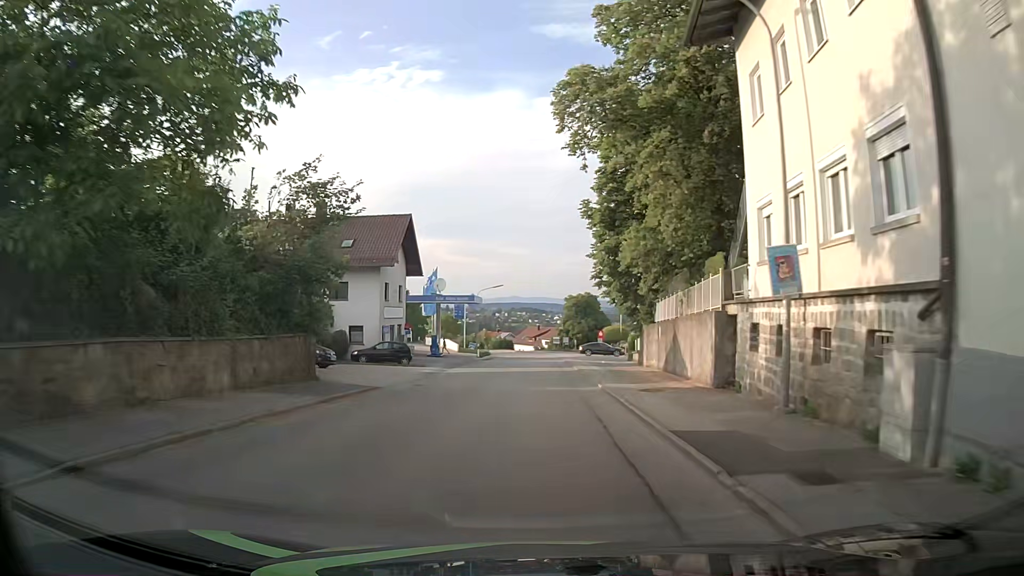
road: tertiary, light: Day
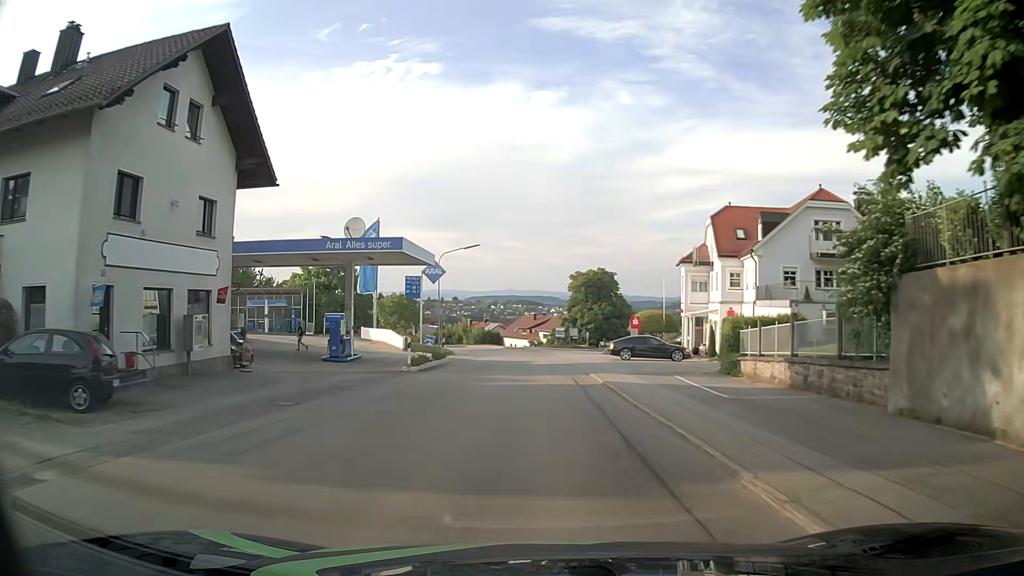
(0.0, +30.5) m; 0°
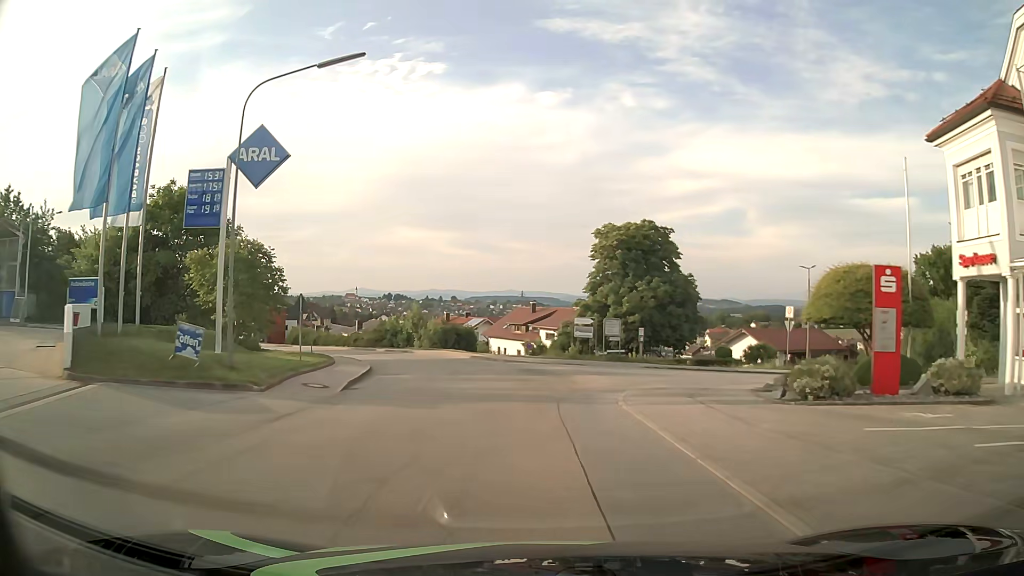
(+0.3, +36.8) m; 0°
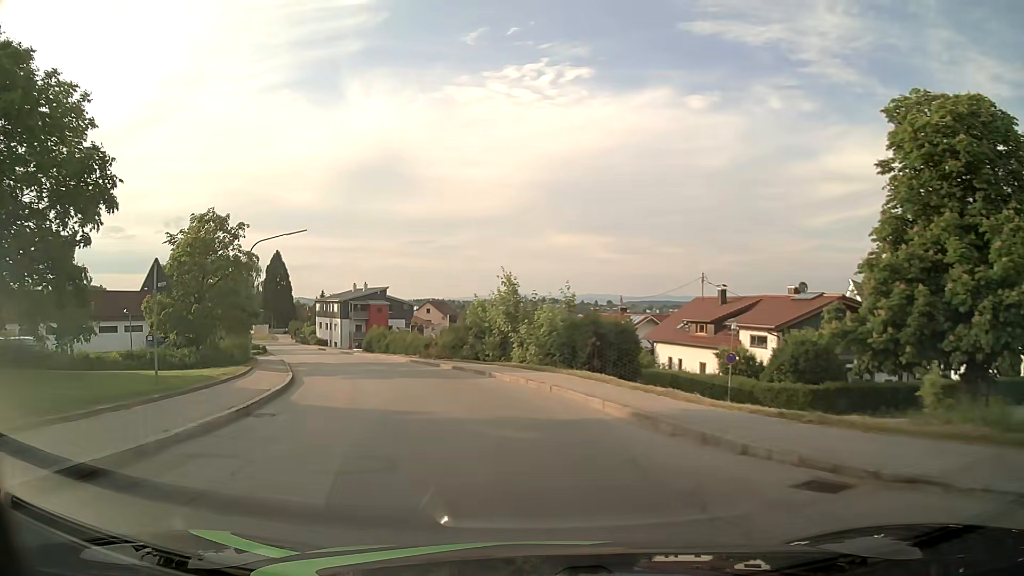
(-2.4, +28.5) m; -13°
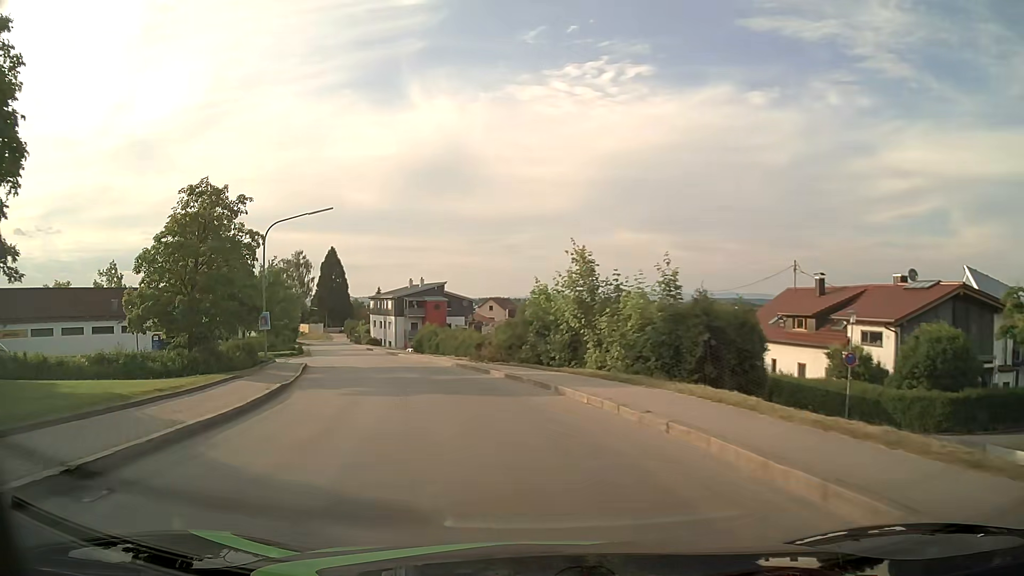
(-0.3, +7.2) m; -5°
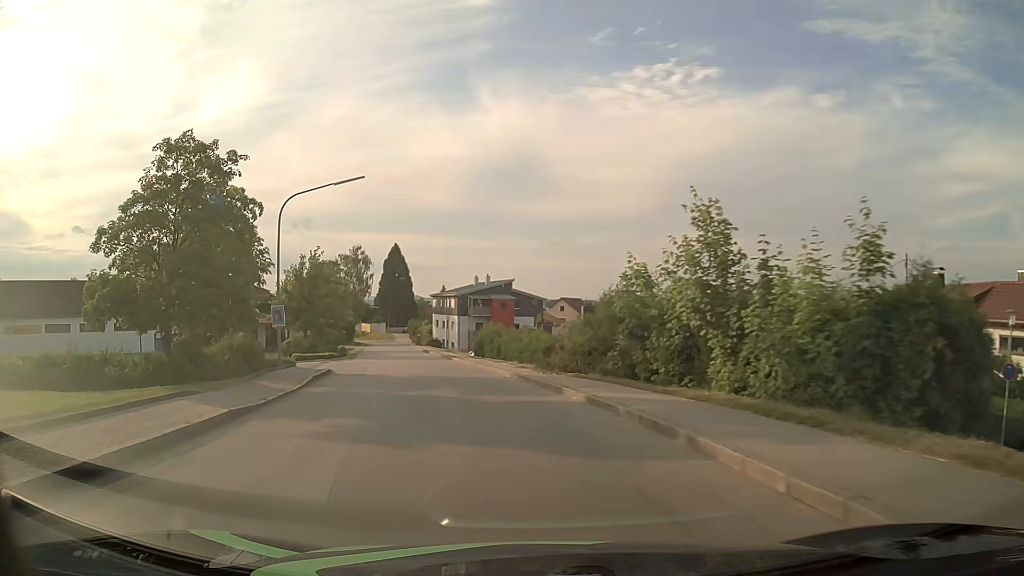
(-0.4, +7.1) m; -6°
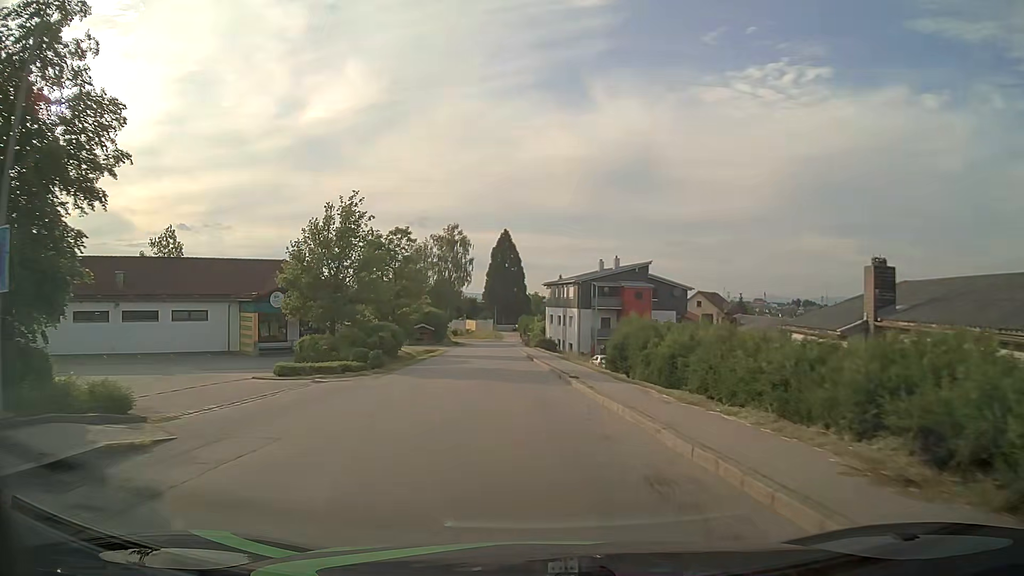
(-2.5, +21.2) m; -10°
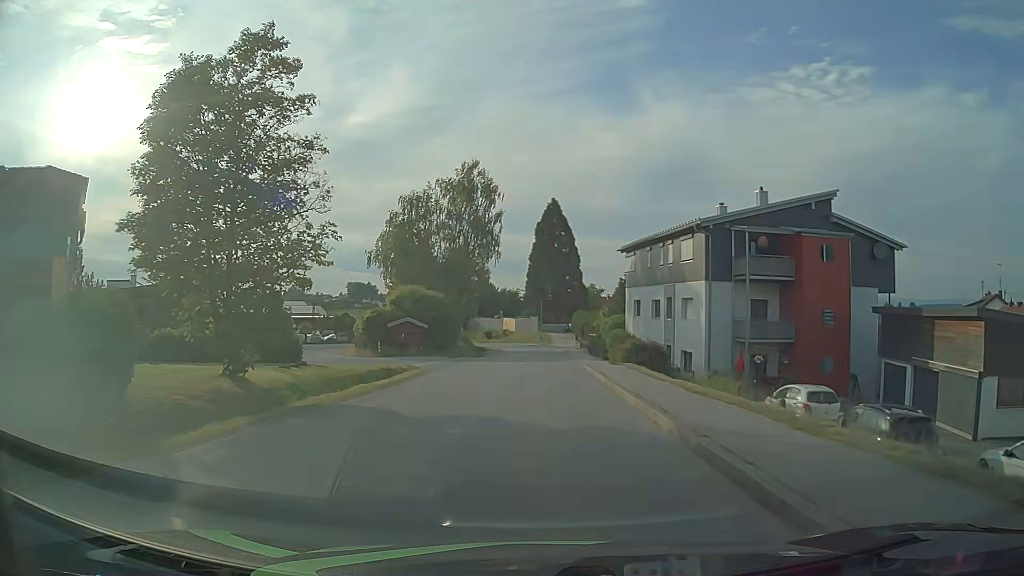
(-1.6, +35.5) m; -4°
(0, +10) (0, +20) (0, +30) (0, +40) (+1, +50) (+1, +60) (0, +70) (-1, +80) (-3, +90) (-6, +99) m
